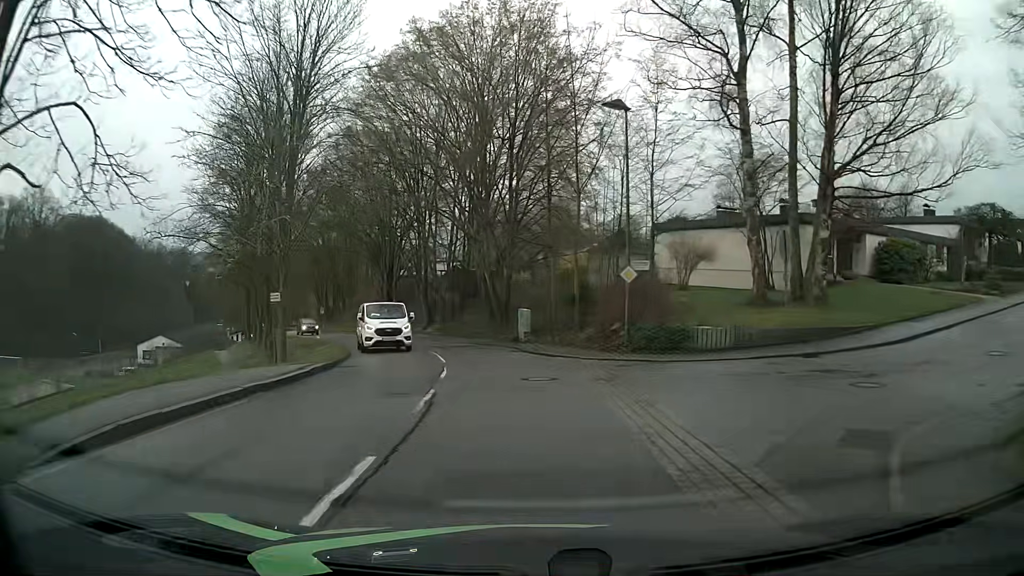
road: tertiary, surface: asphalt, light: Day
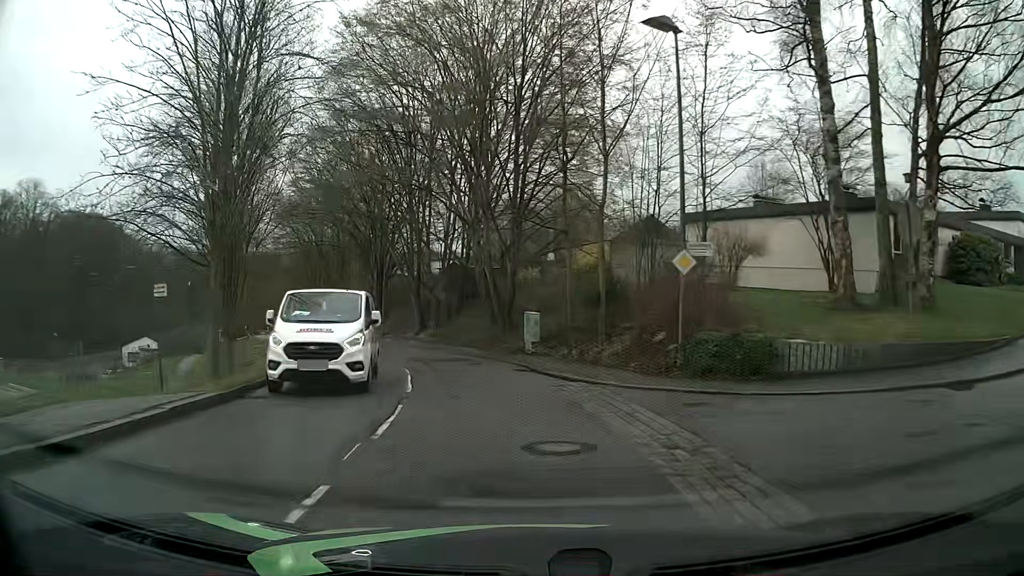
(0.0, +6.7) m; -1°
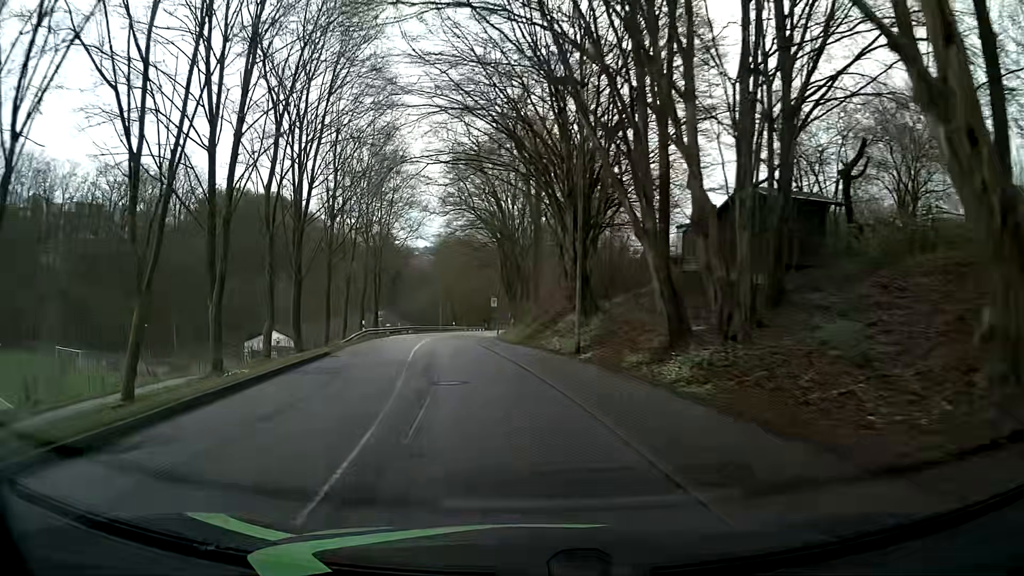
(-4.1, +26.5) m; -19°
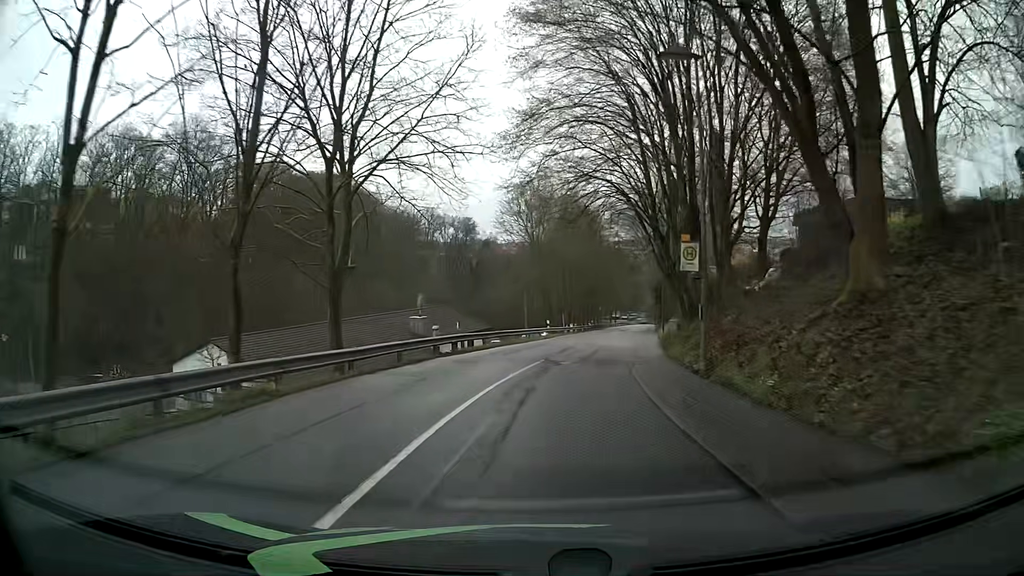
(-4.8, +36.2) m; -8°
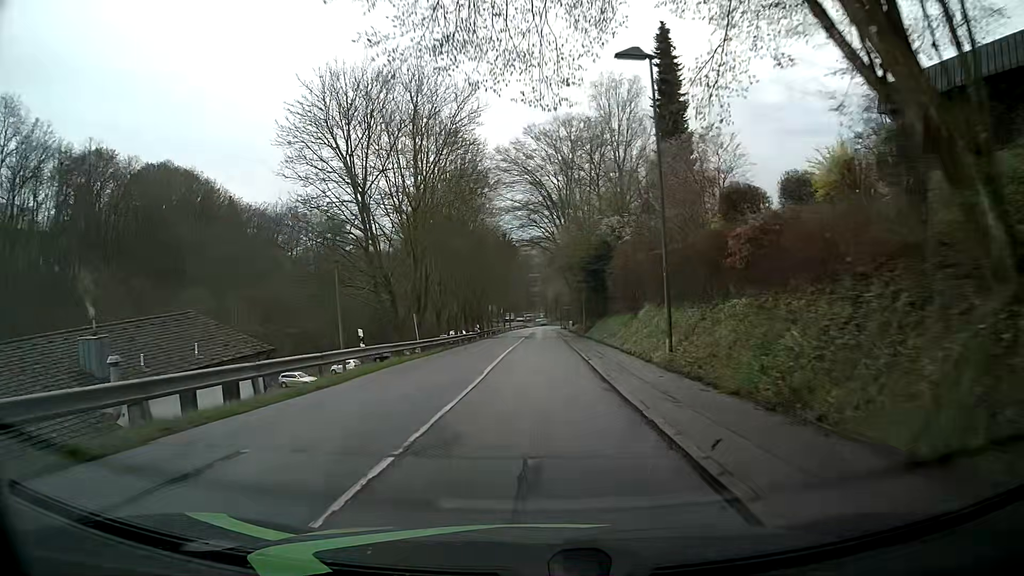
(+2.6, +30.6) m; +10°
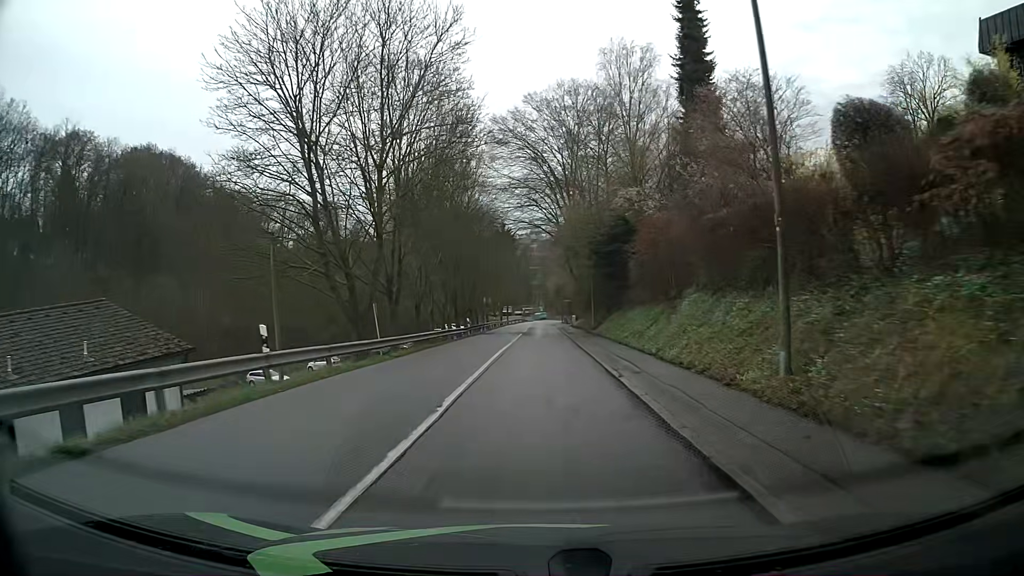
(-0.1, +7.8) m; 0°
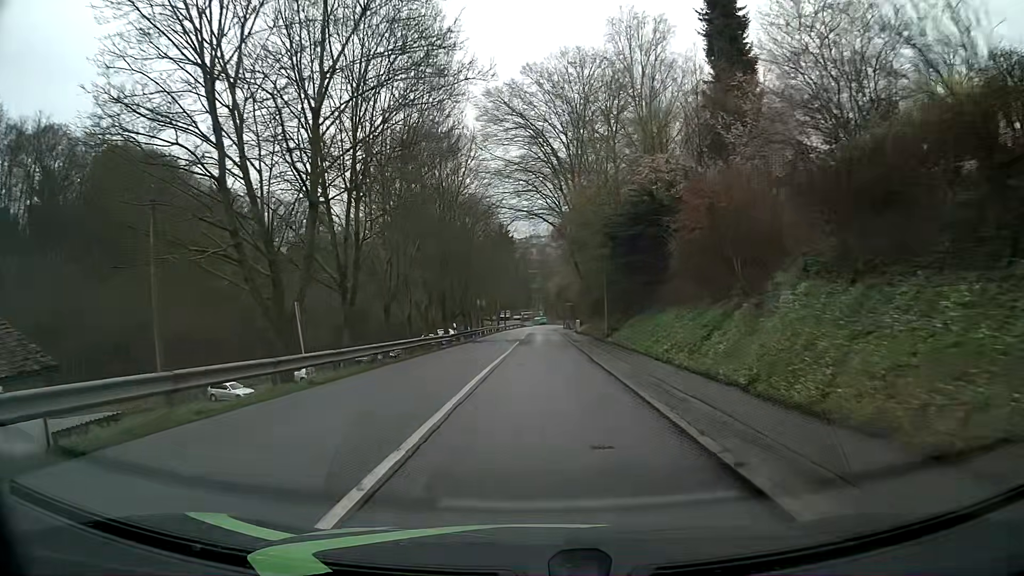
(0.0, +7.9) m; 0°
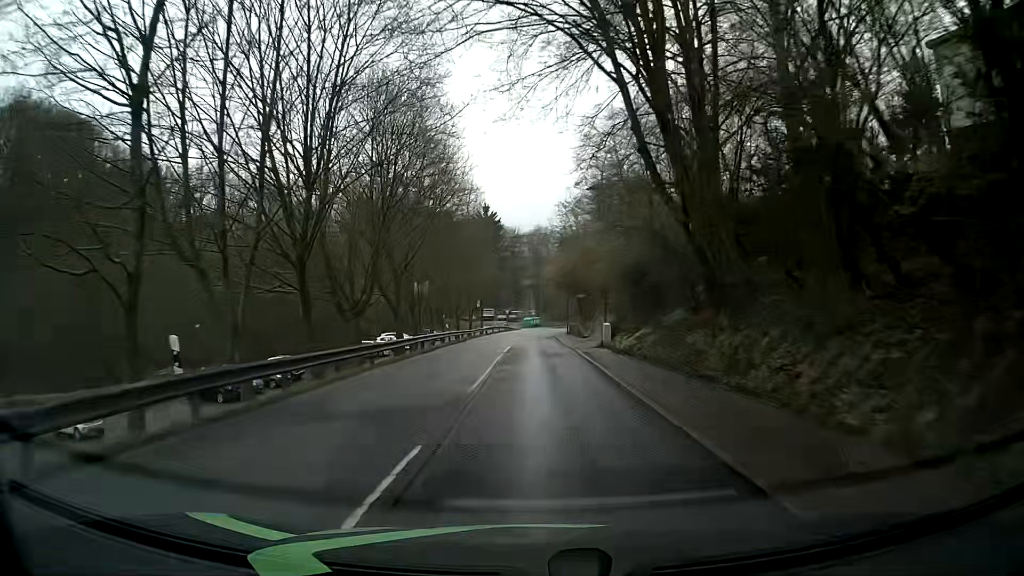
(0.0, +31.8) m; +1°
(0, +10) (0, +20) (0, +30) (0, +40) (0, +50) (0, +60) (0, +70) (+1, +80) (+3, +90) (+5, +100) m
